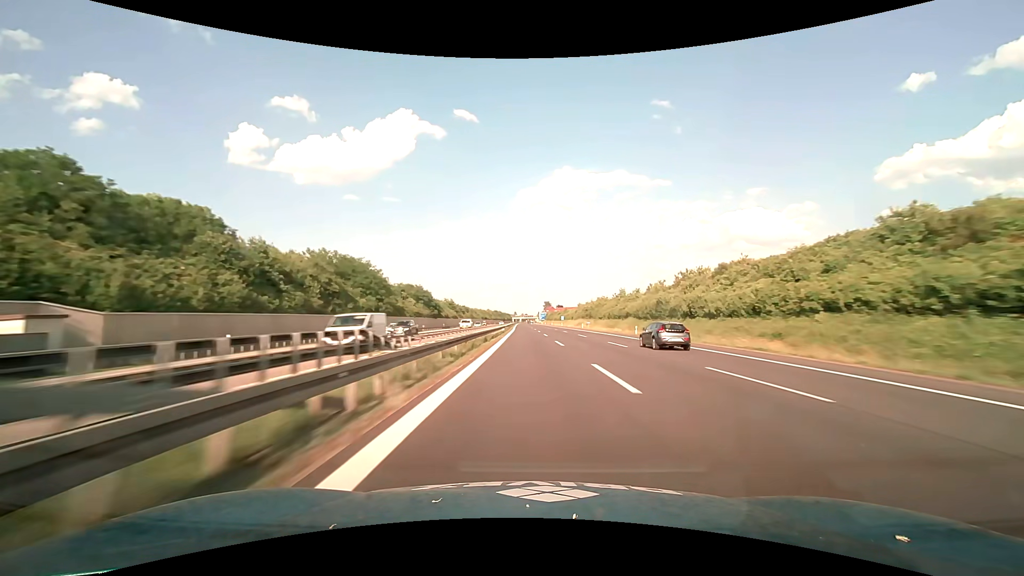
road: motorway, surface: asphalt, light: Day
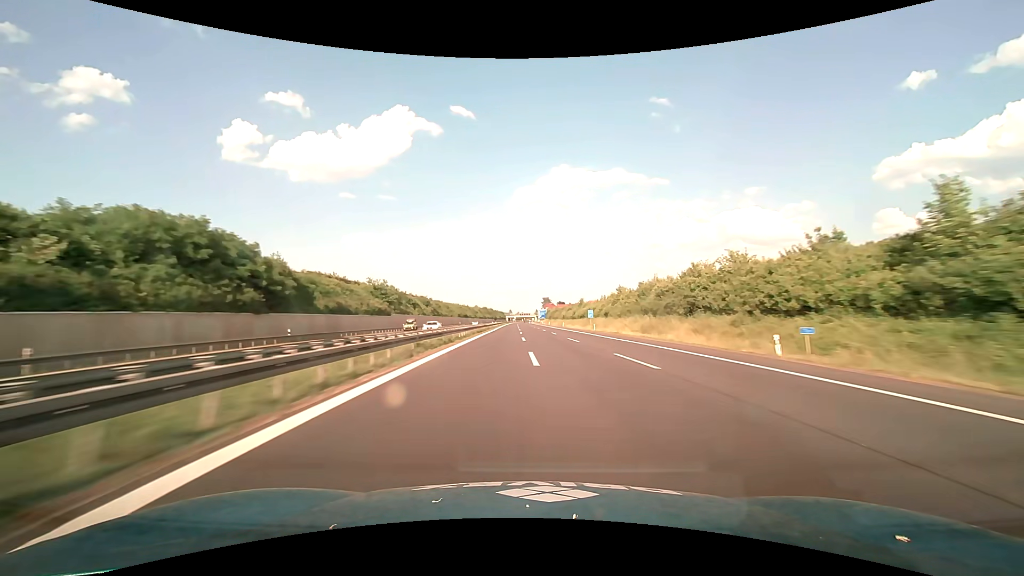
(+0.1, +85.6) m; 0°
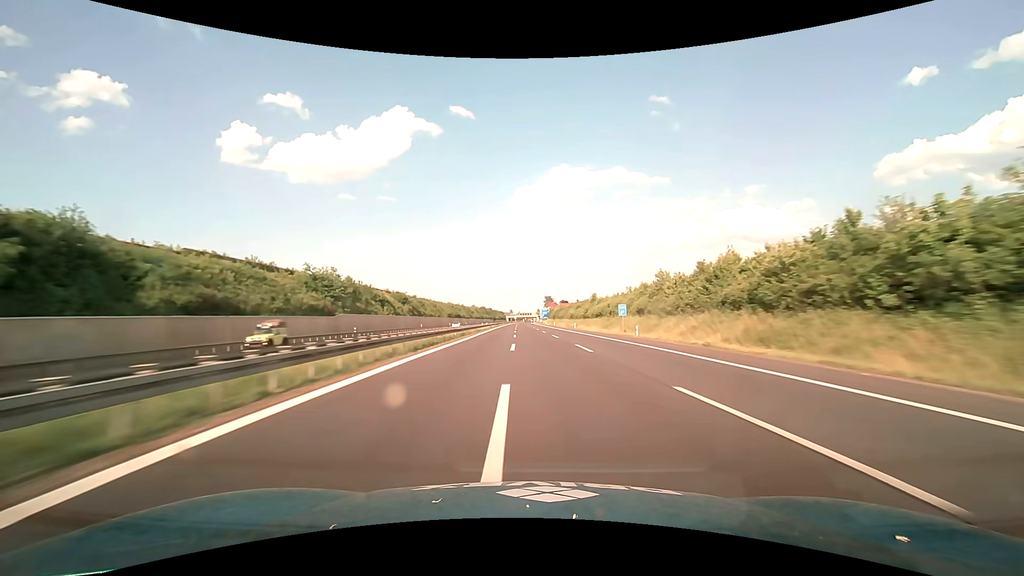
(0.0, +28.5) m; 0°
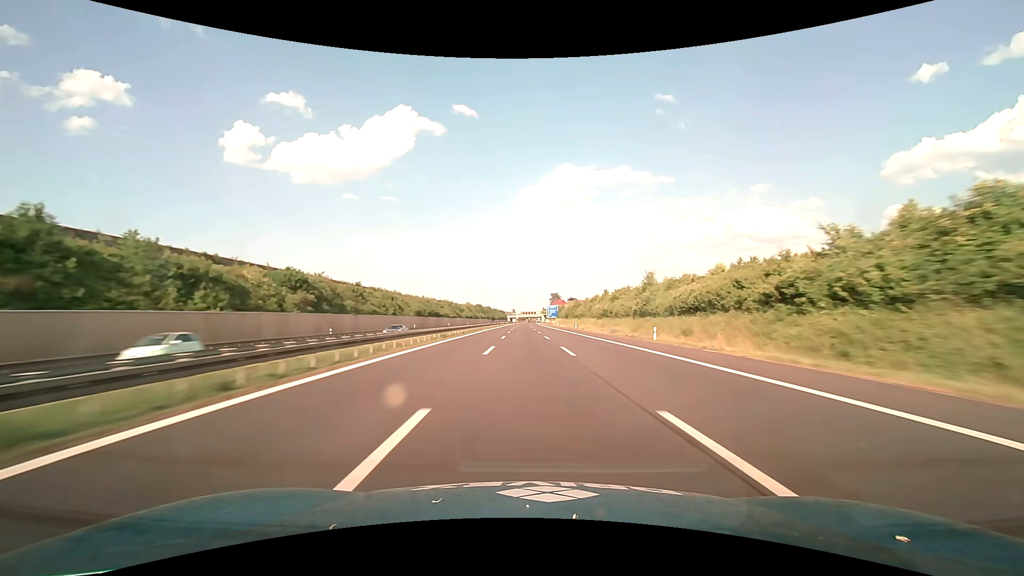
(-0.3, +57.1) m; -1°
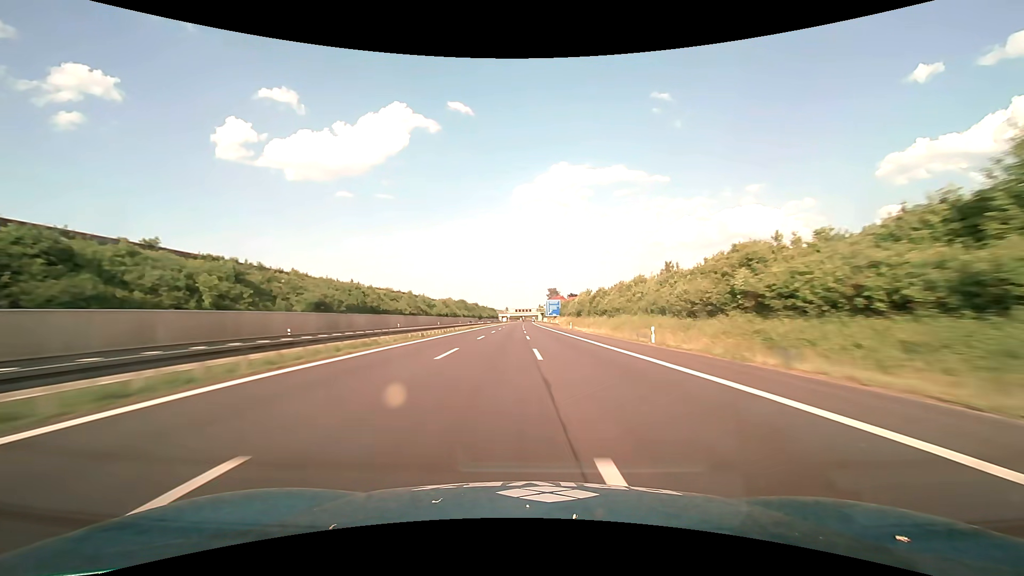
(+0.3, +57.0) m; +1°
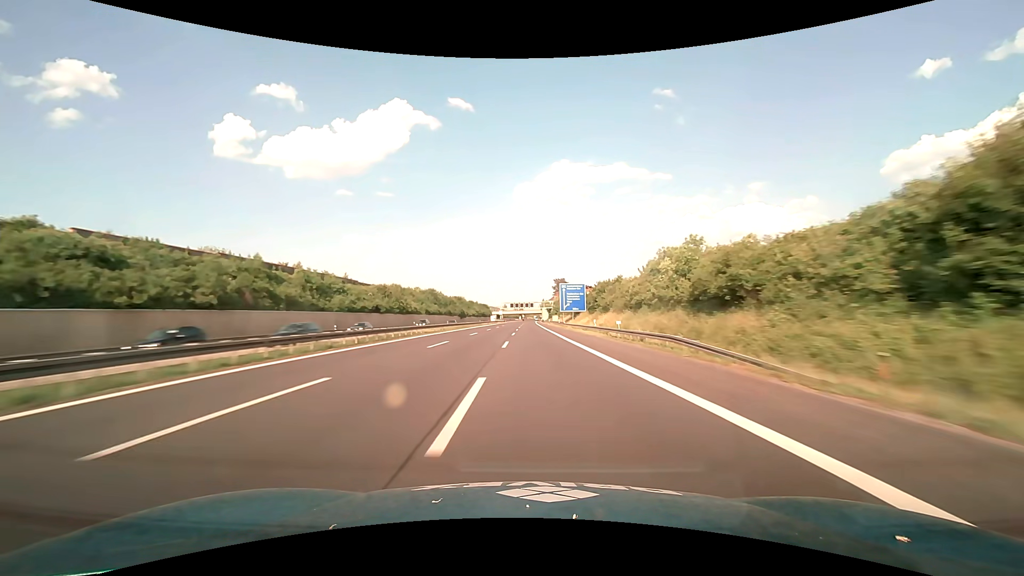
(0.0, +83.4) m; 0°
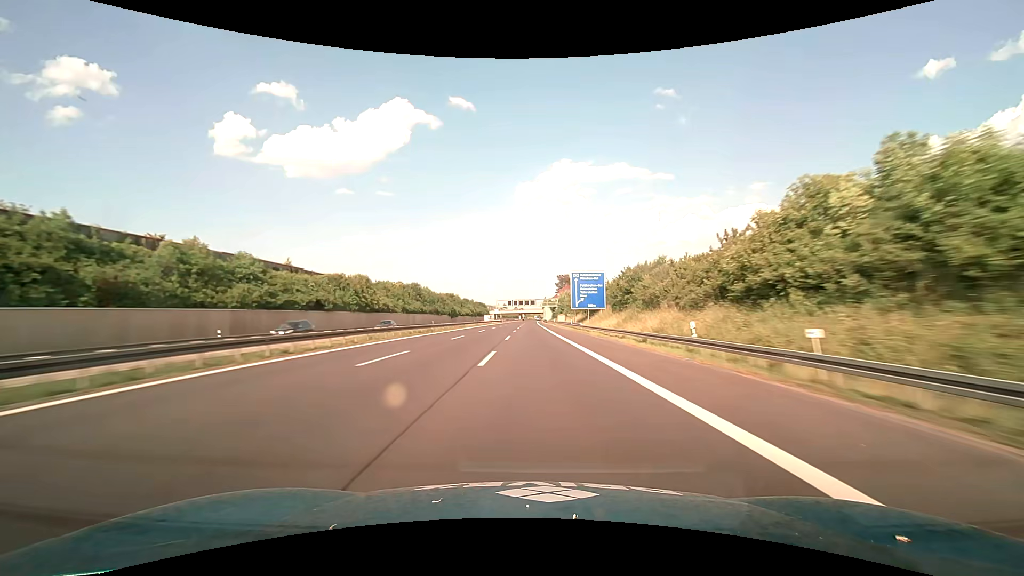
(0.0, +27.1) m; 0°
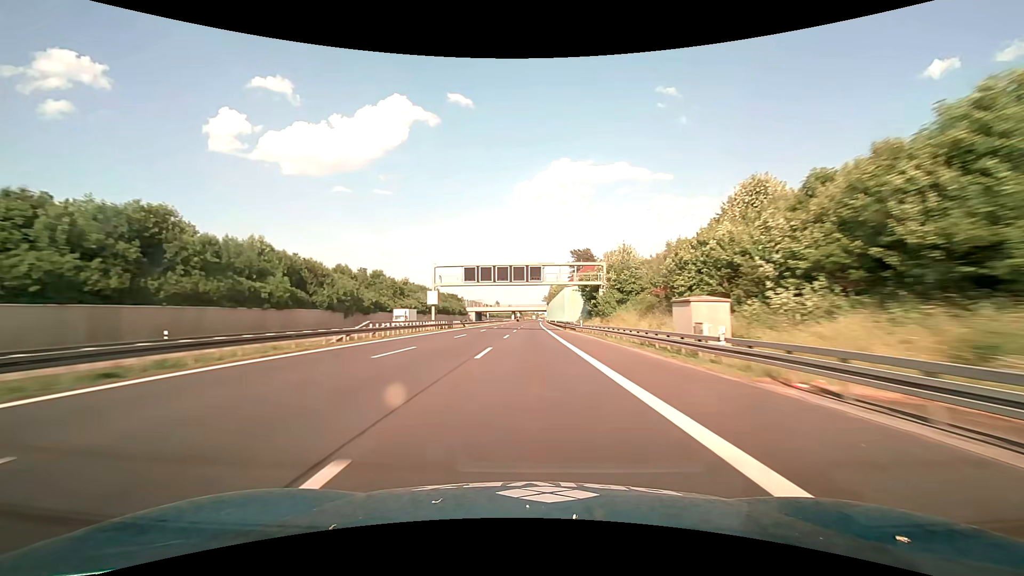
(+0.1, +105.3) m; 0°
(0, +10) (0, +20) (0, +30) (0, +40) (0, +50) (0, +60) (0, +70) (0, +80) (0, +90) (+1, +100) m
